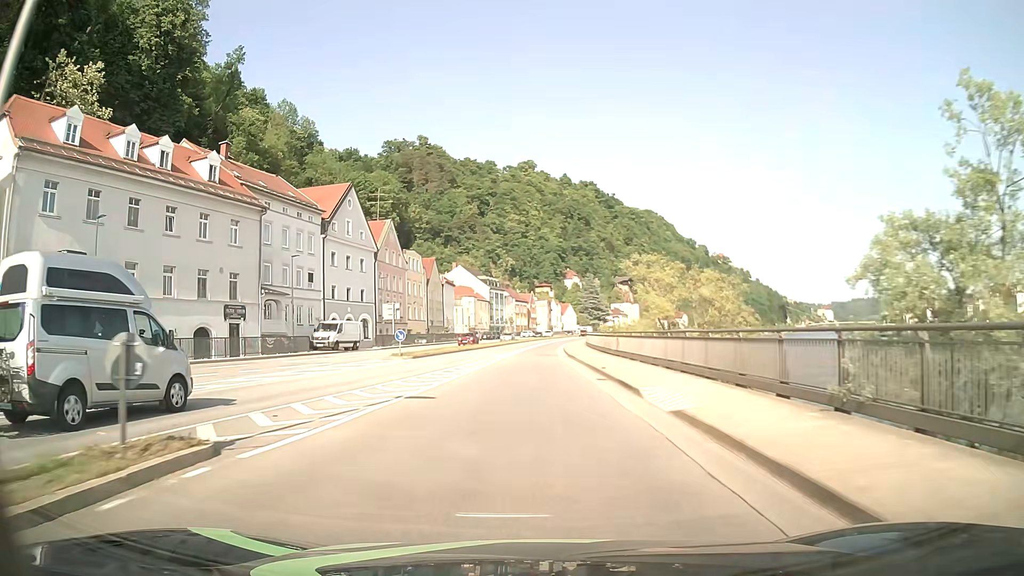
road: primary_link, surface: asphalt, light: Day
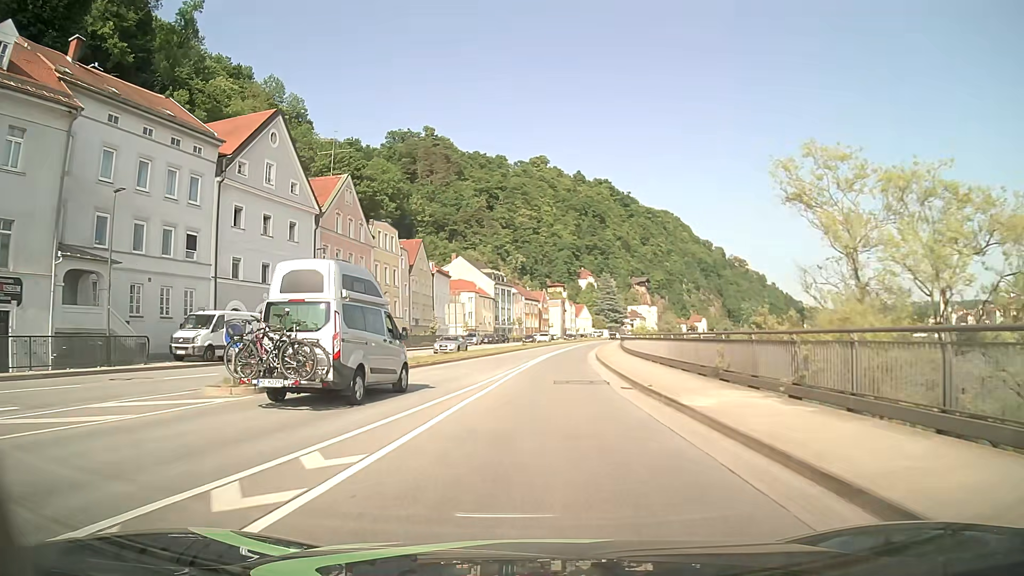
(-0.4, +22.5) m; -1°
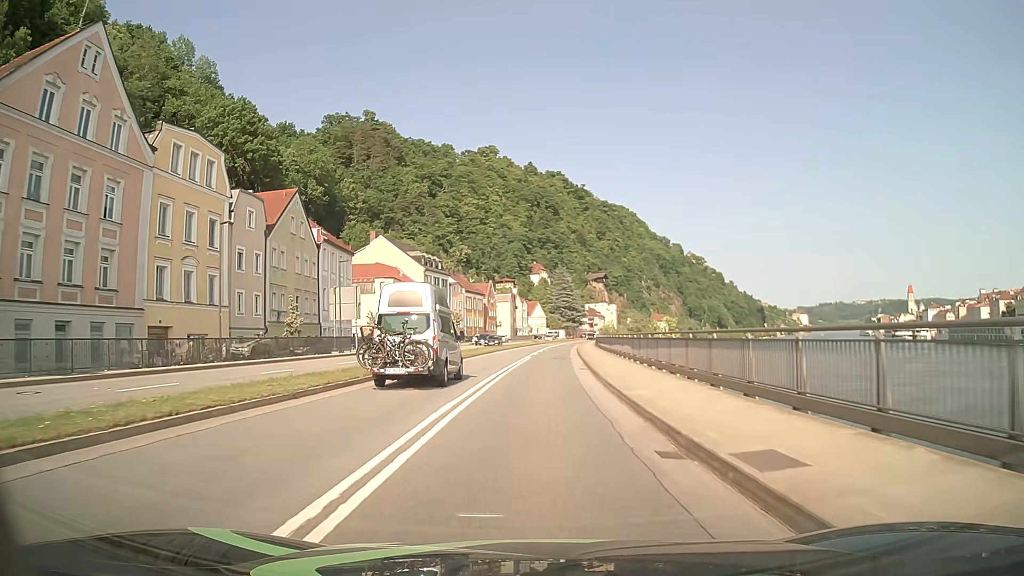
(+1.0, +30.1) m; +4°
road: primary
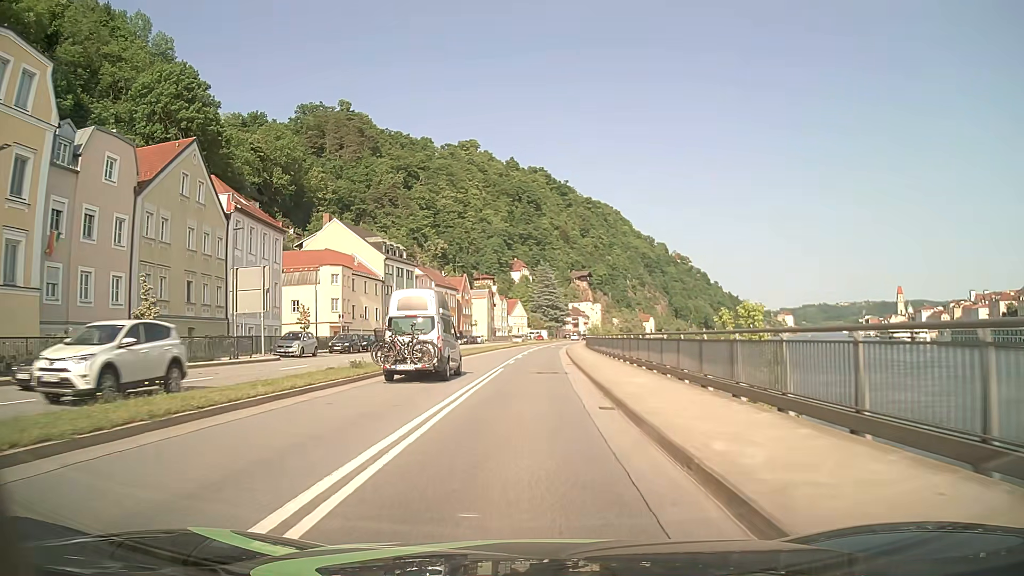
(+0.2, +15.1) m; +1°
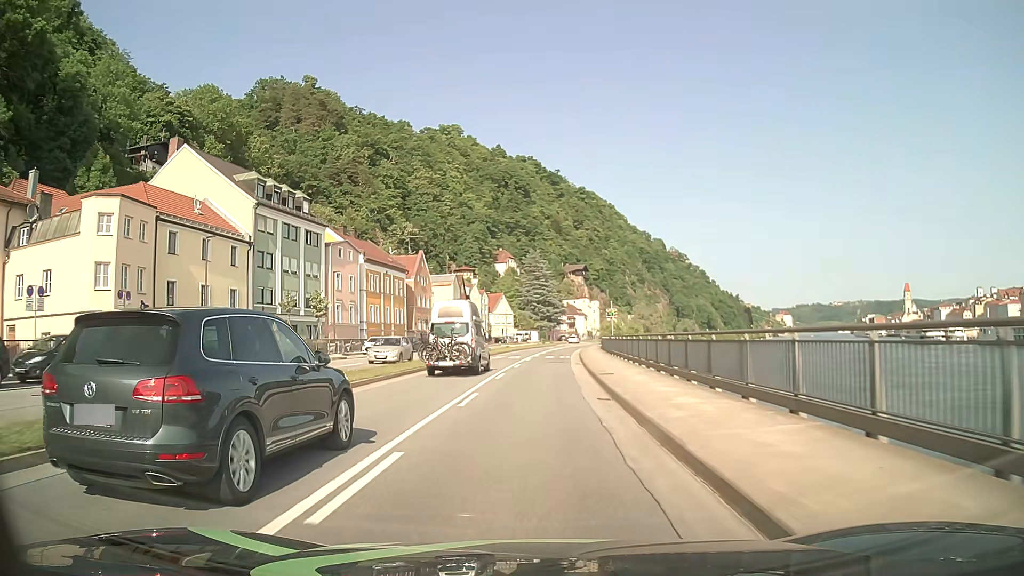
(+0.6, +38.0) m; +1°
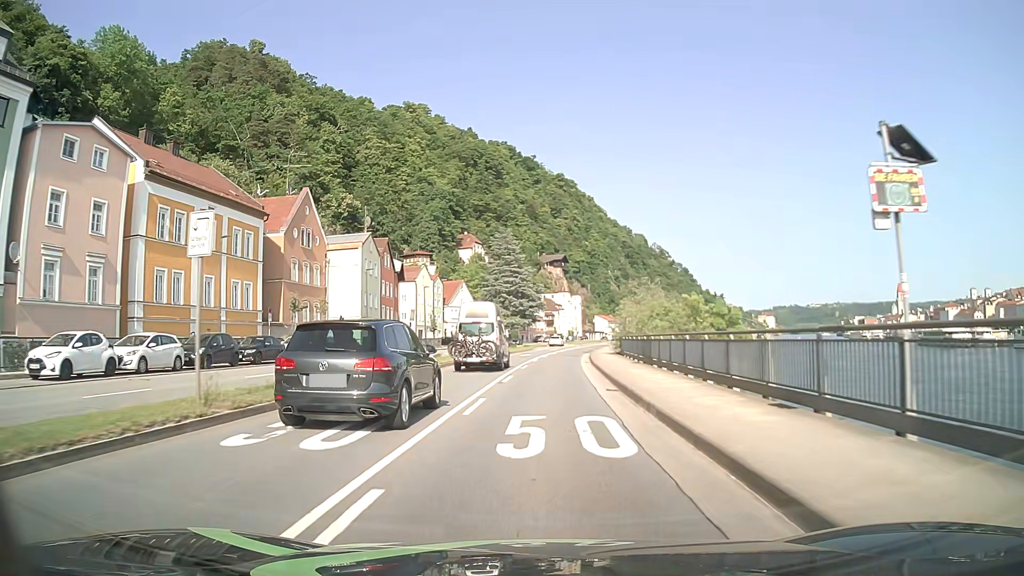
(+0.7, +38.0) m; +2°
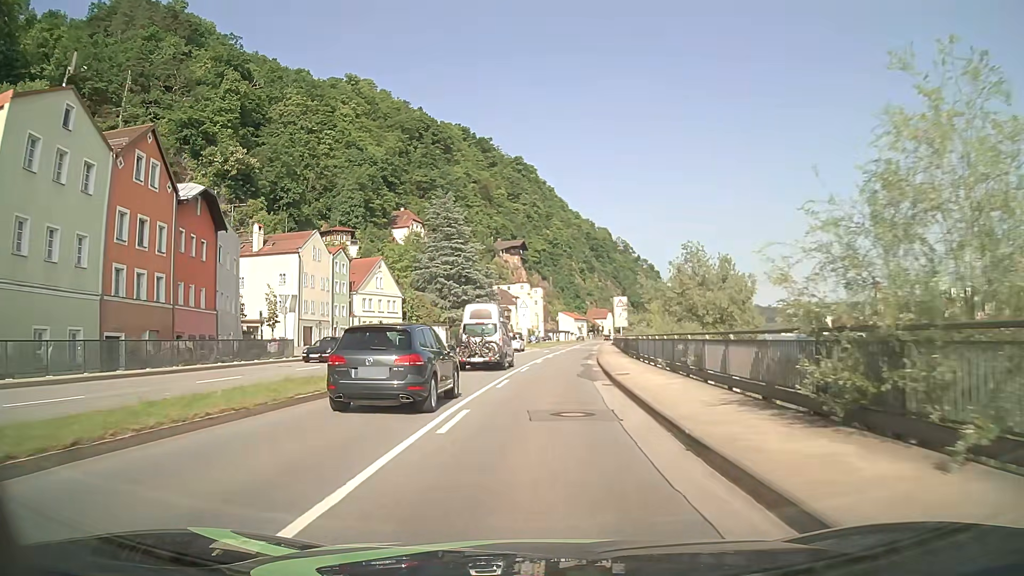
(+1.1, +38.0) m; +3°
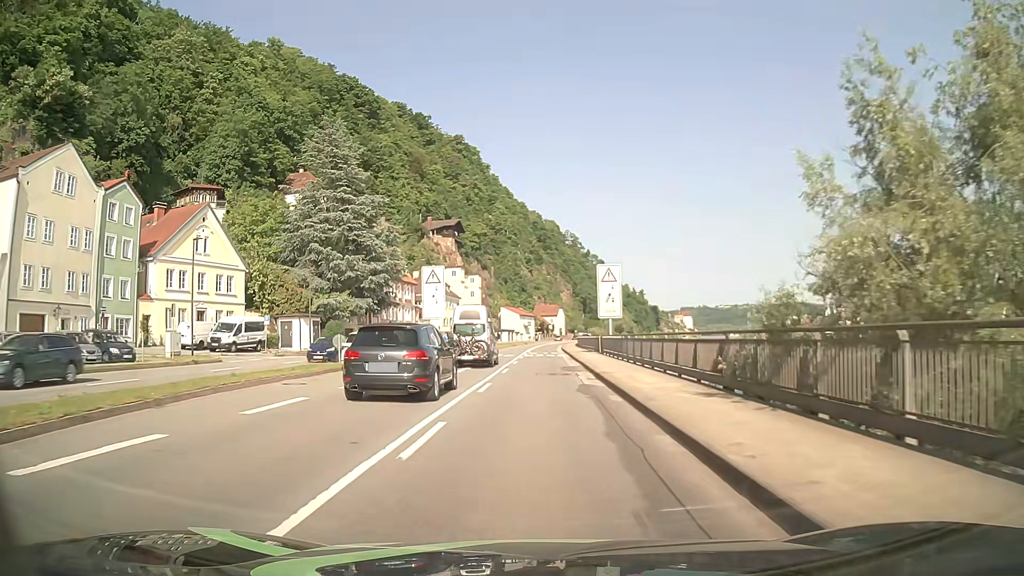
(+1.6, +38.1) m; +5°
(0, +10) (0, +20) (0, +30) (+1, +40) (+1, +50) (+1, +60) (+1, +70) (+1, +80) (+2, +90) (+2, +100) m
